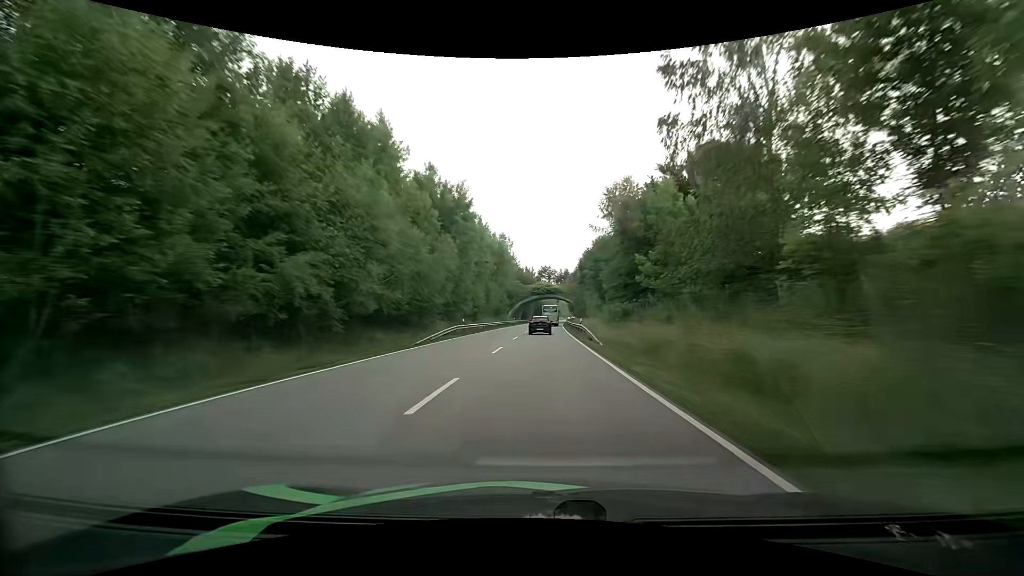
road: primary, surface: asphalt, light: Day
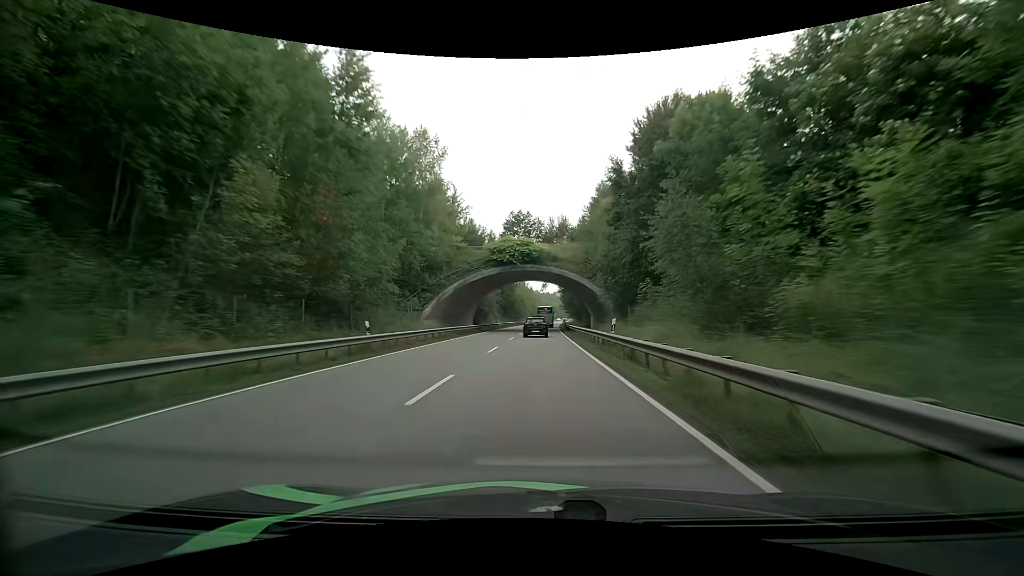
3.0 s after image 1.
(+1.4, +70.8) m; +2°
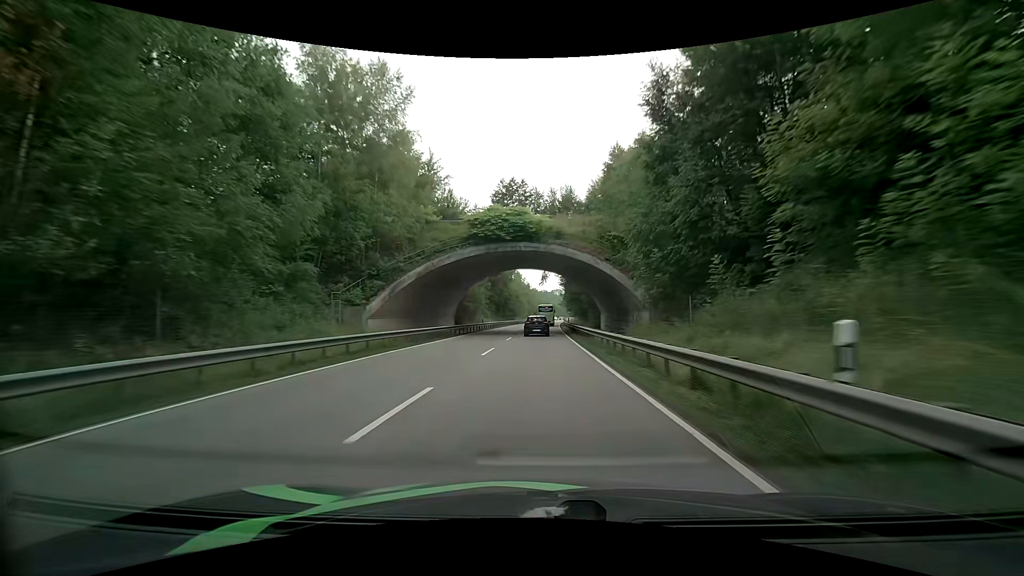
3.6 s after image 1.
(0.0, +14.3) m; 0°
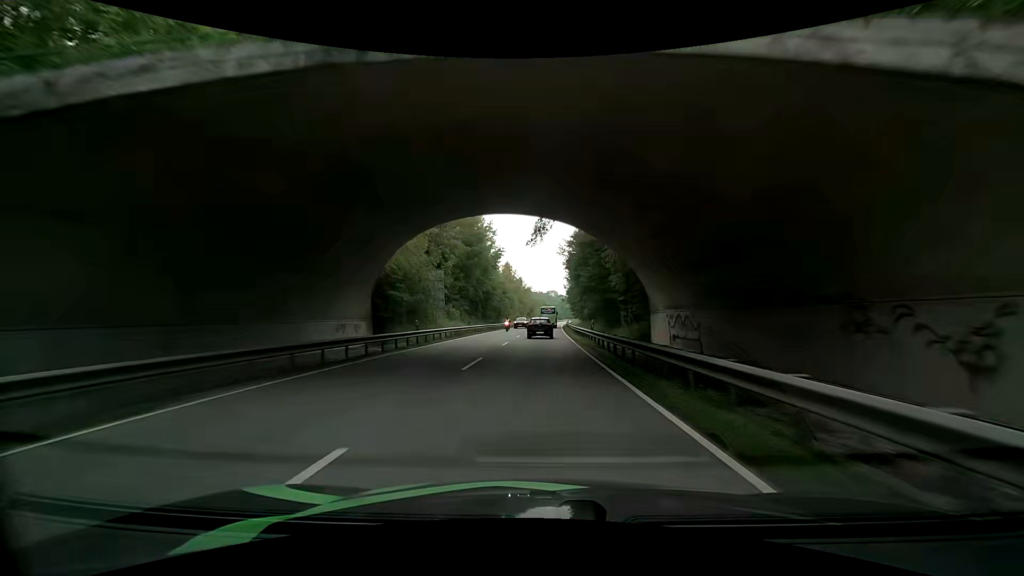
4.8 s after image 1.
(+0.2, +28.3) m; +1°
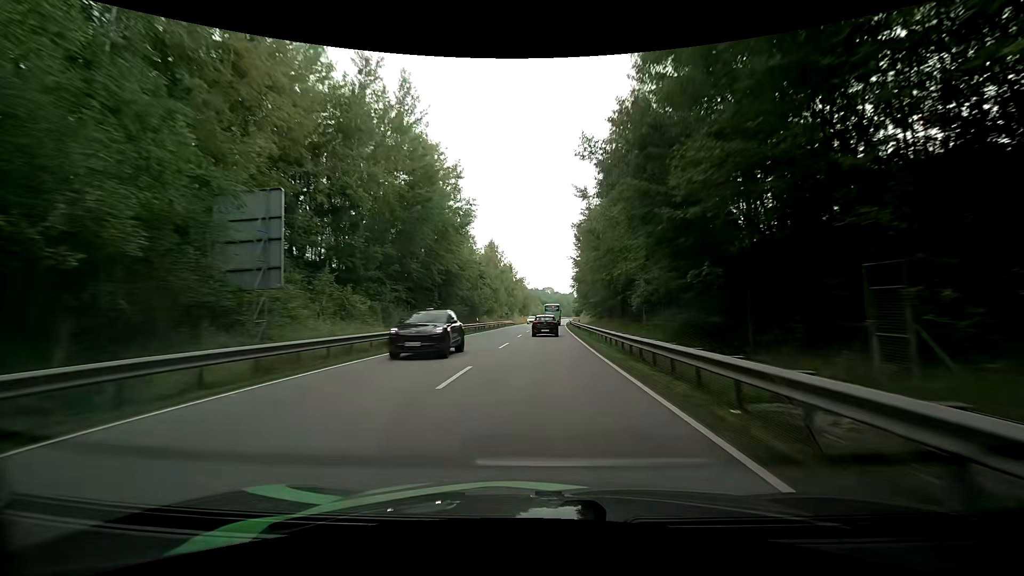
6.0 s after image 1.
(+0.2, +27.9) m; +1°
(0, +10) (0, +20) (0, +30) (0, +40) (0, +50) (+1, +60) (+1, +70) (+2, +80) (+2, +90) (+3, +100) m
